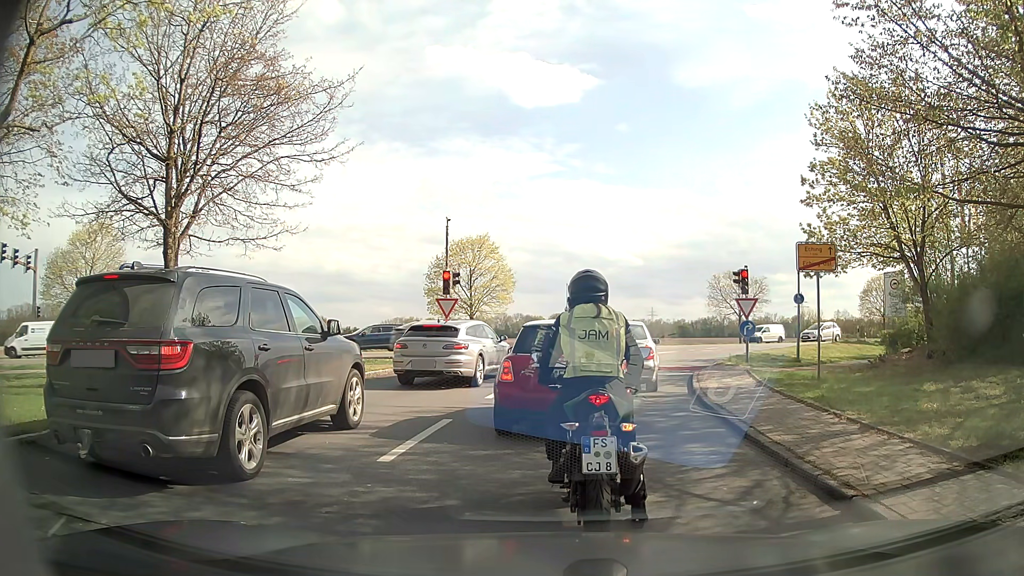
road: residential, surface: asphalt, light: Day
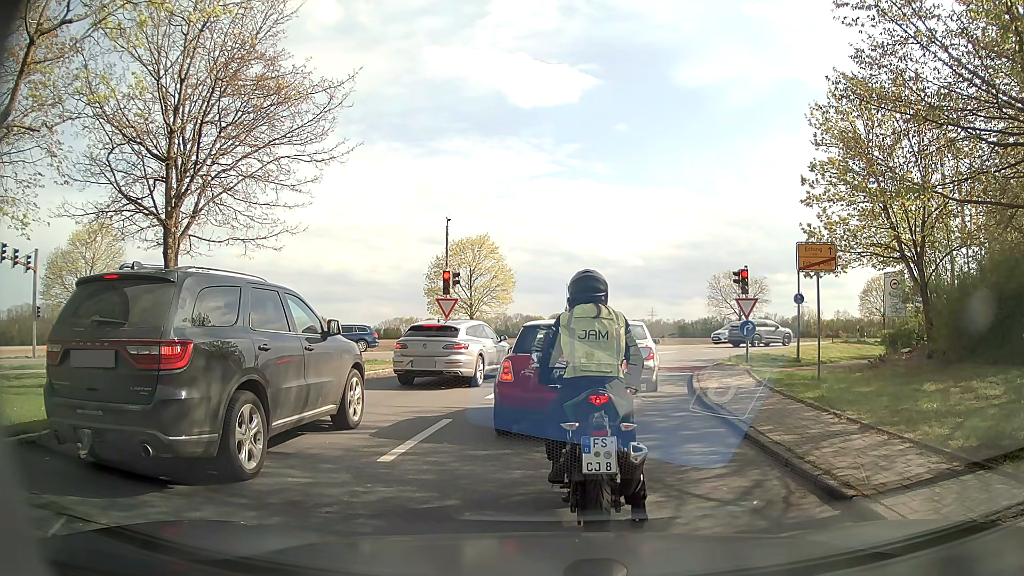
(0.0, 0.0) m; 0°
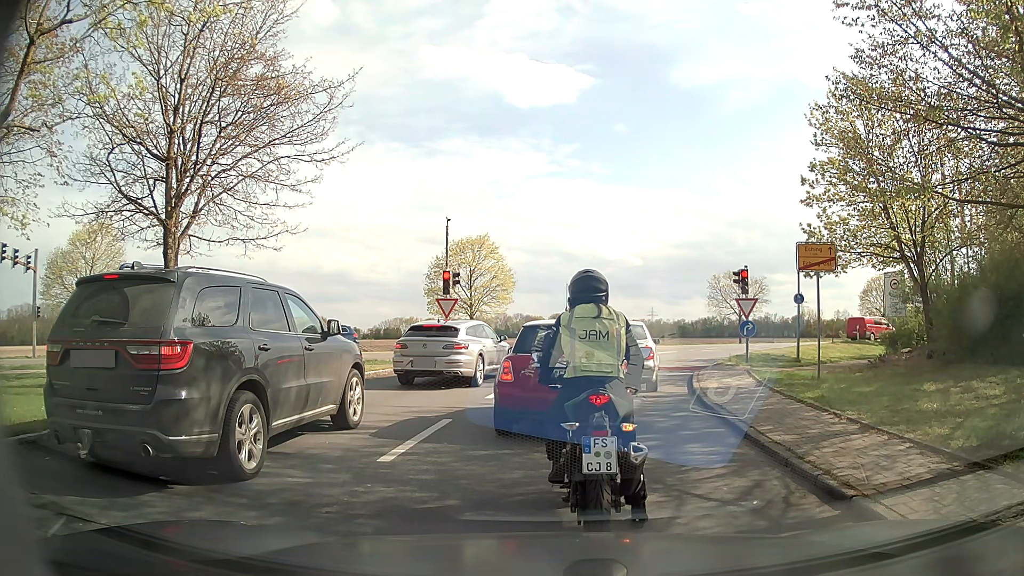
(0.0, 0.0) m; 0°
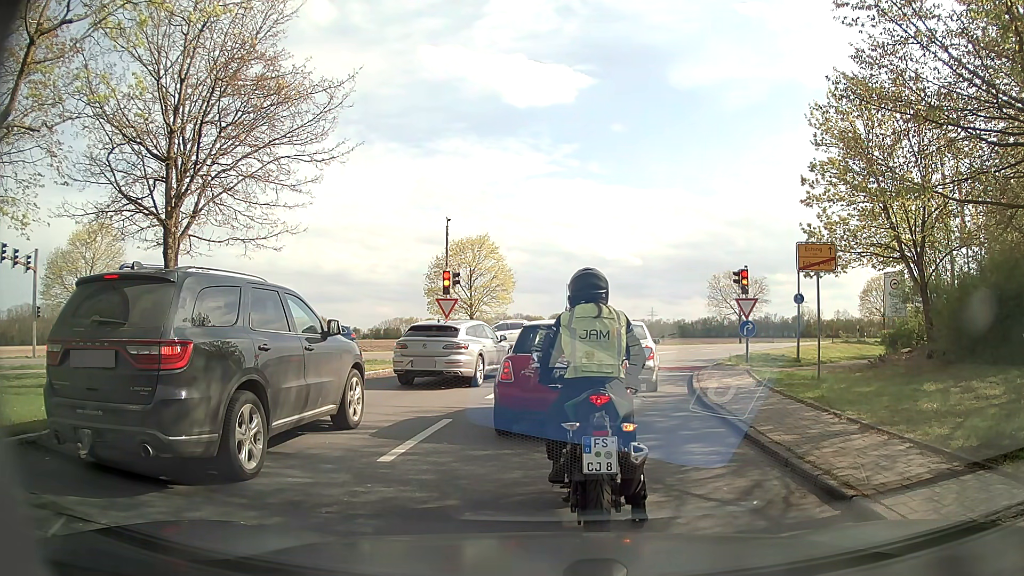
(0.0, 0.0) m; 0°
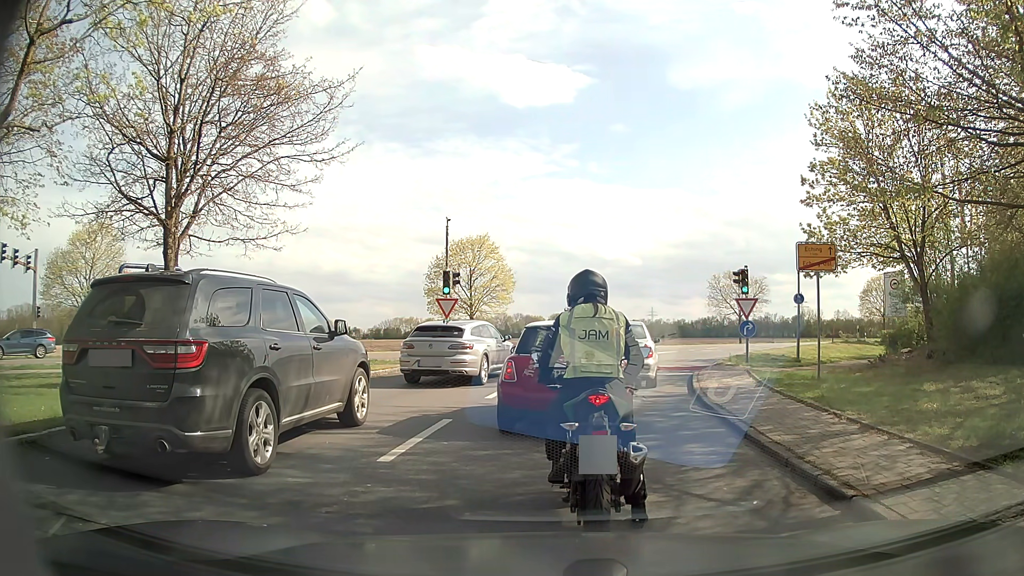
(0.0, 0.0) m; 0°
(+1, +10) (+4, +20) (+9, +28) (+15, +36) (+23, +42) (+31, +47) (+40, +52) (+49, +56) (+58, +60) (+67, +65) m
